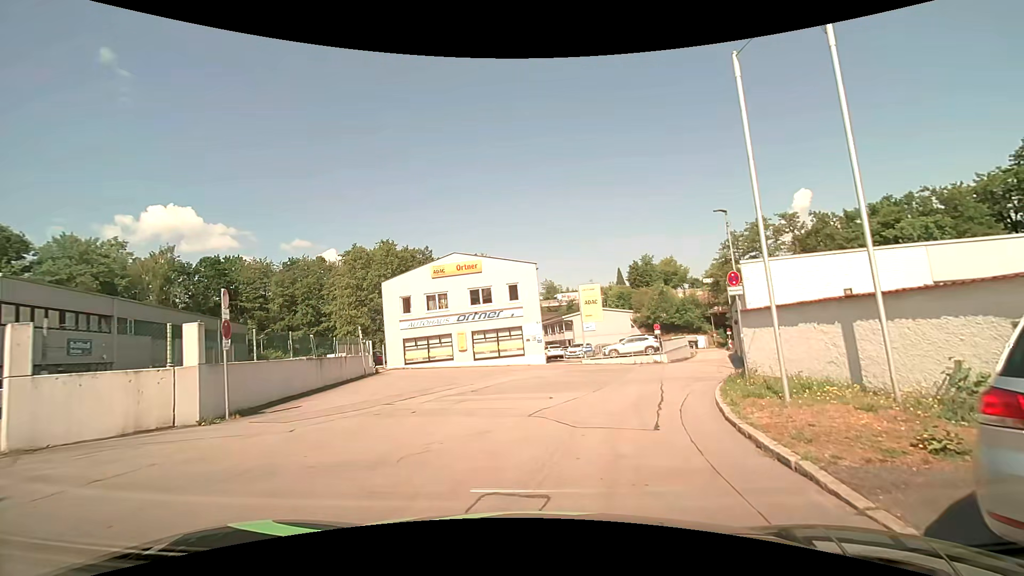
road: residential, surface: asphalt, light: Day
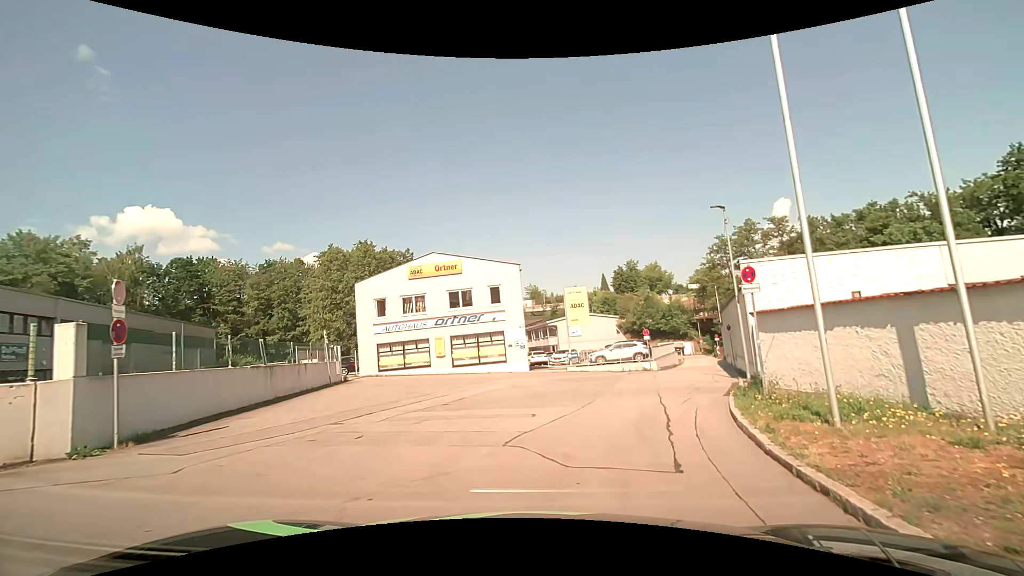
(0.0, +2.2) m; 0°
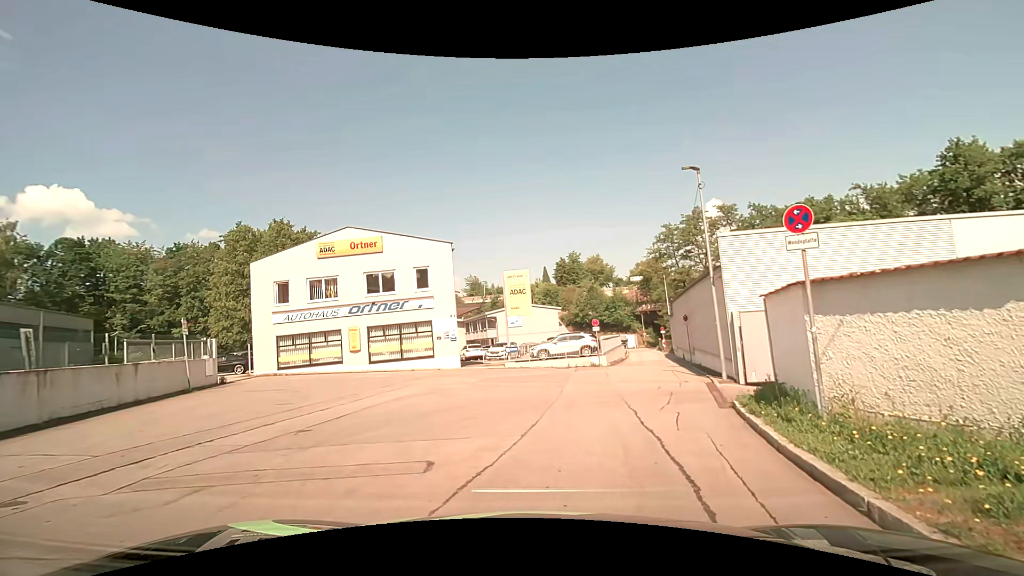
(+0.3, +5.0) m; +8°
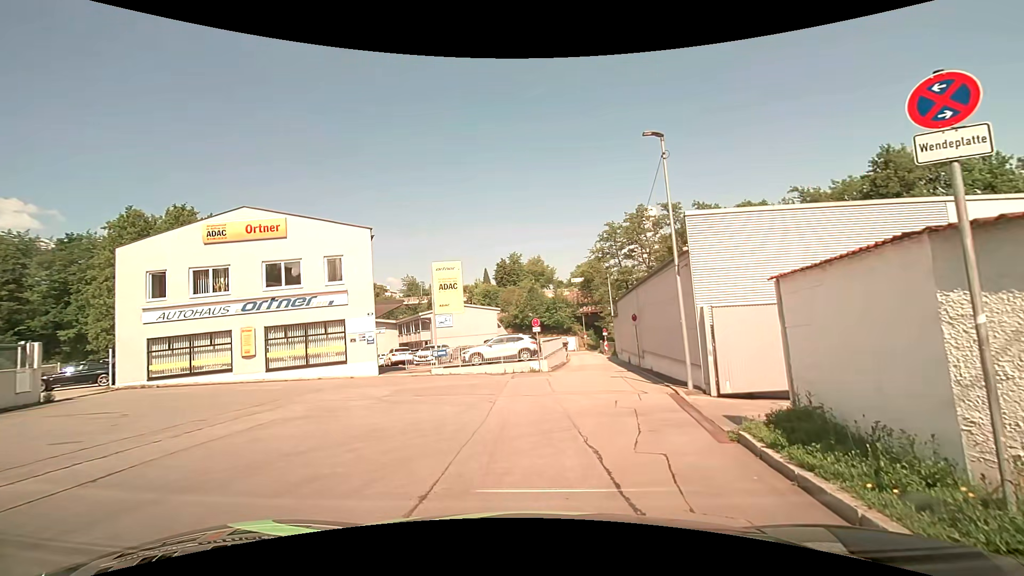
(+0.1, +4.0) m; +7°
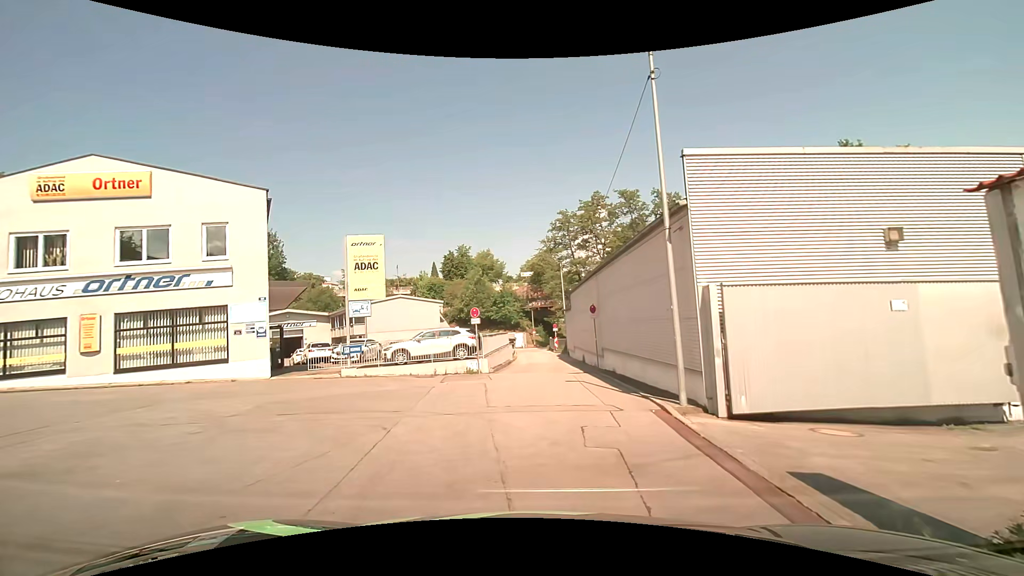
(+0.1, +5.0) m; +4°
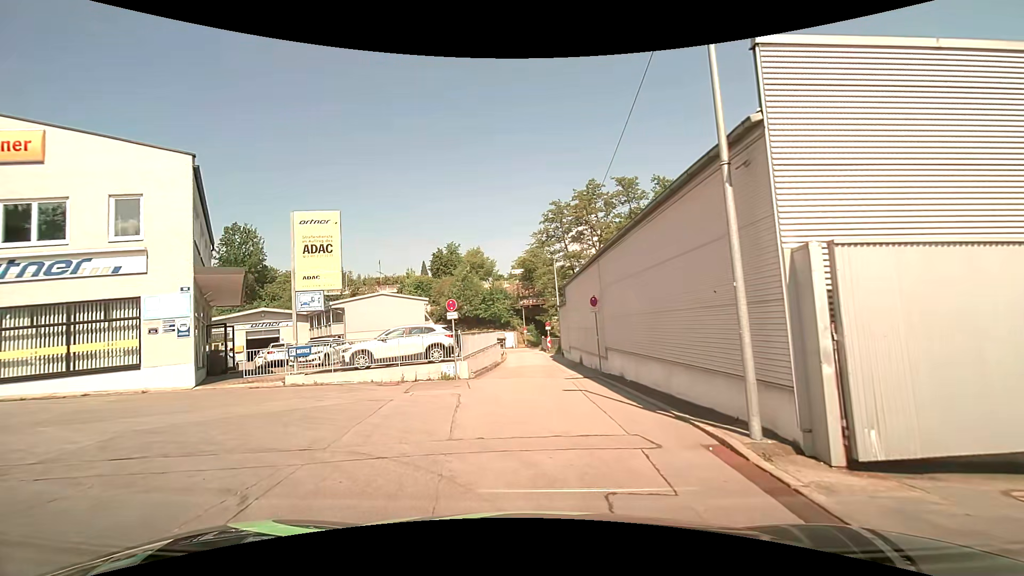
(+0.1, +3.8) m; +1°
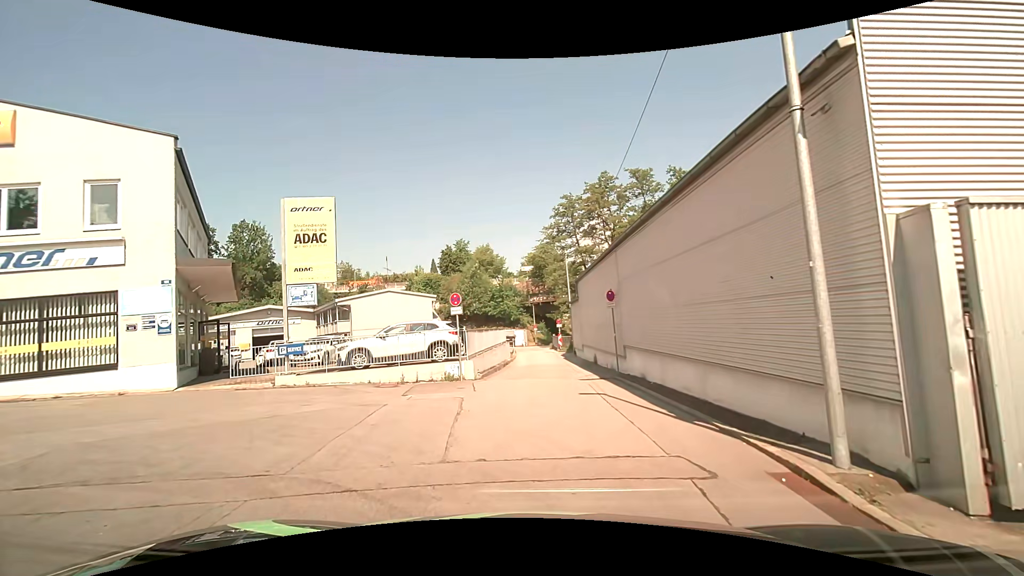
(0.0, +1.3) m; -1°
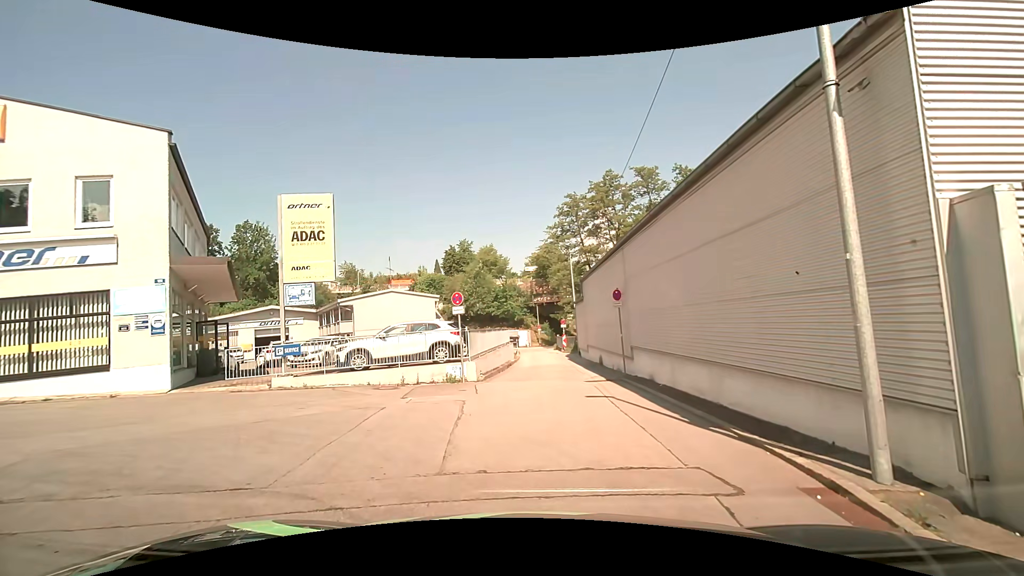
(0.0, +0.4) m; 0°
